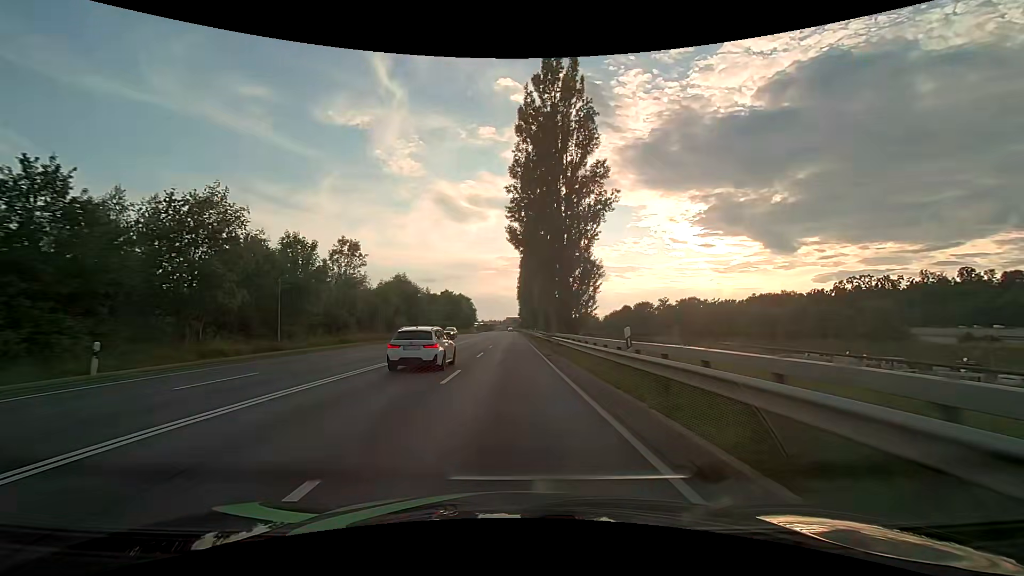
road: primary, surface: asphalt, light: Day
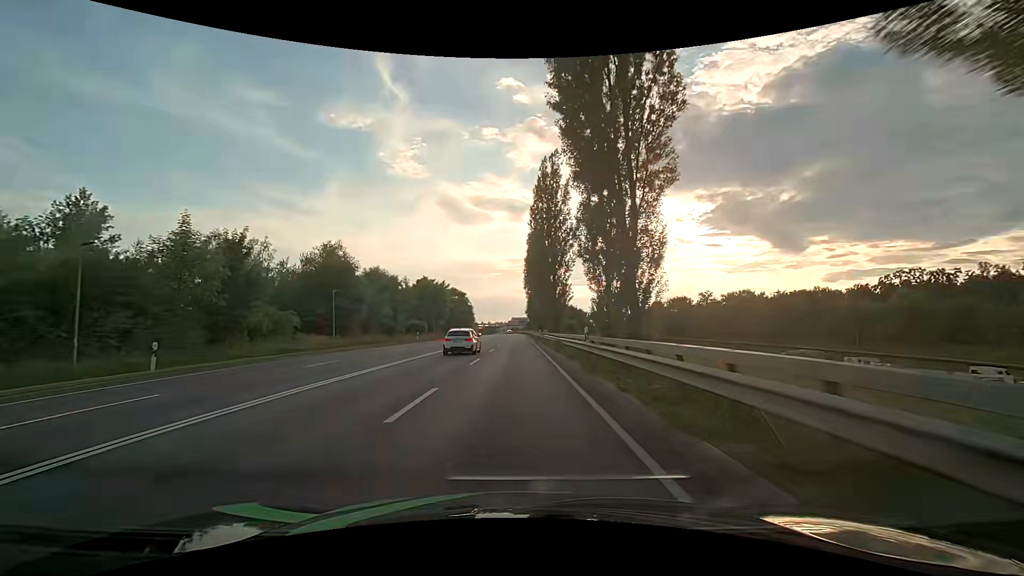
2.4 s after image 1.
(-0.2, +41.3) m; -2°
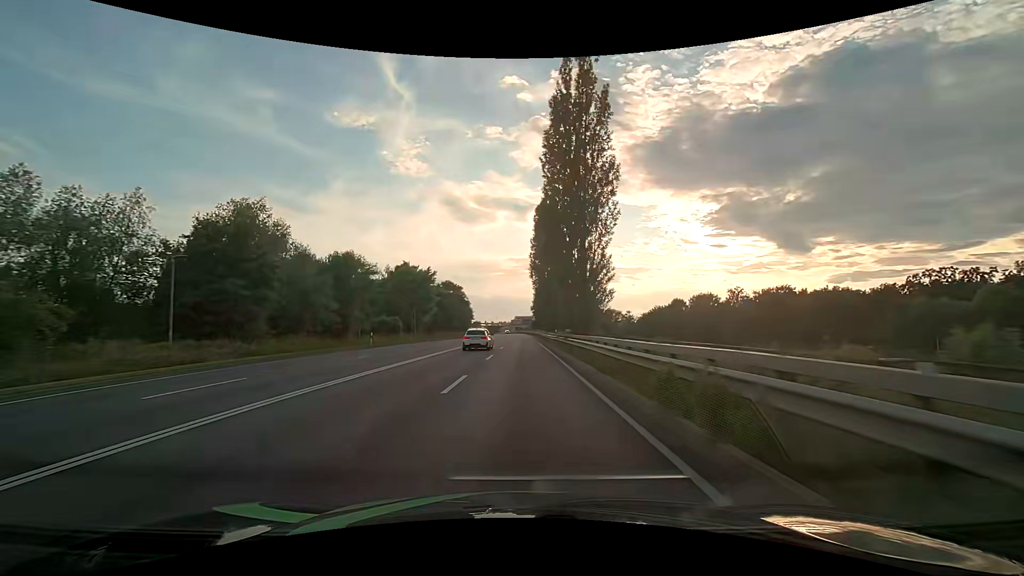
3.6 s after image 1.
(+0.1, +20.7) m; 0°
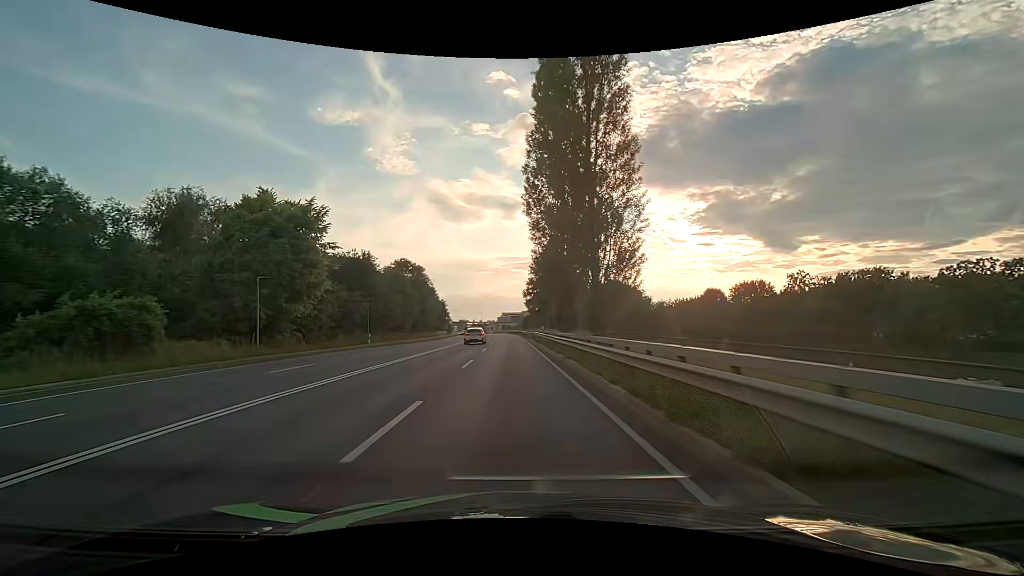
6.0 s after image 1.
(+0.5, +41.6) m; +1°
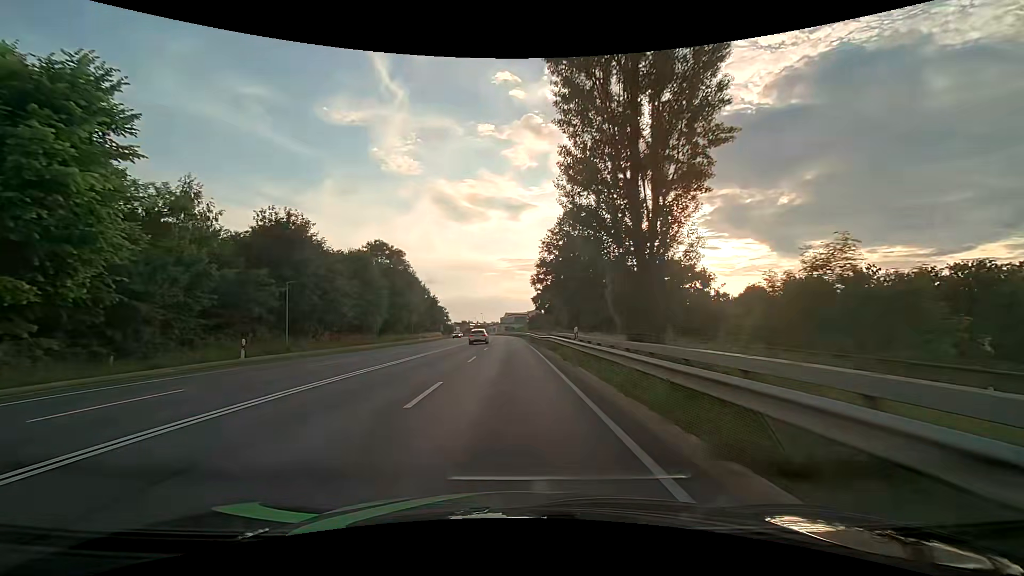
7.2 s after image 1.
(-0.1, +20.6) m; -1°
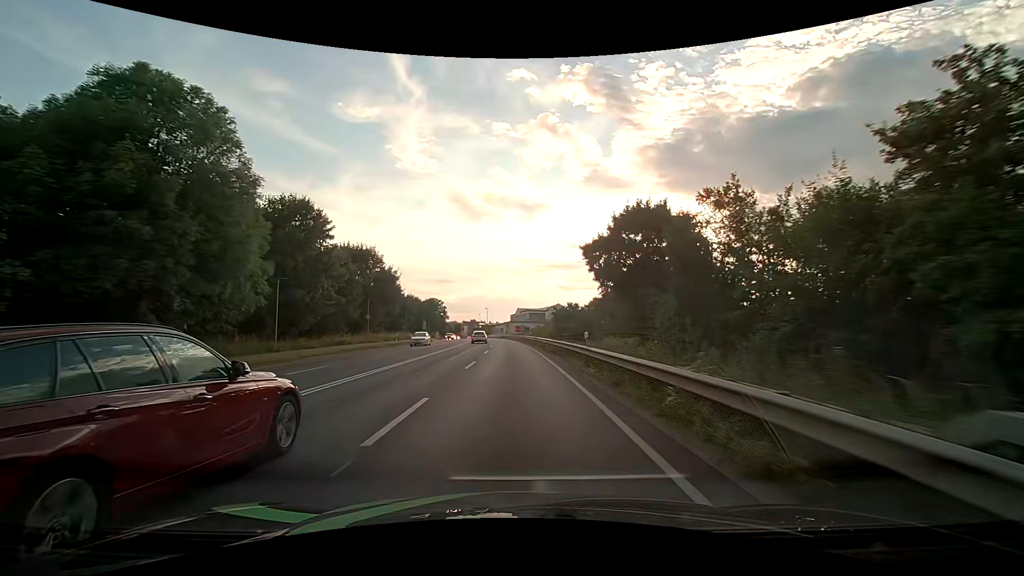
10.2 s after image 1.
(-0.7, +50.8) m; -2°
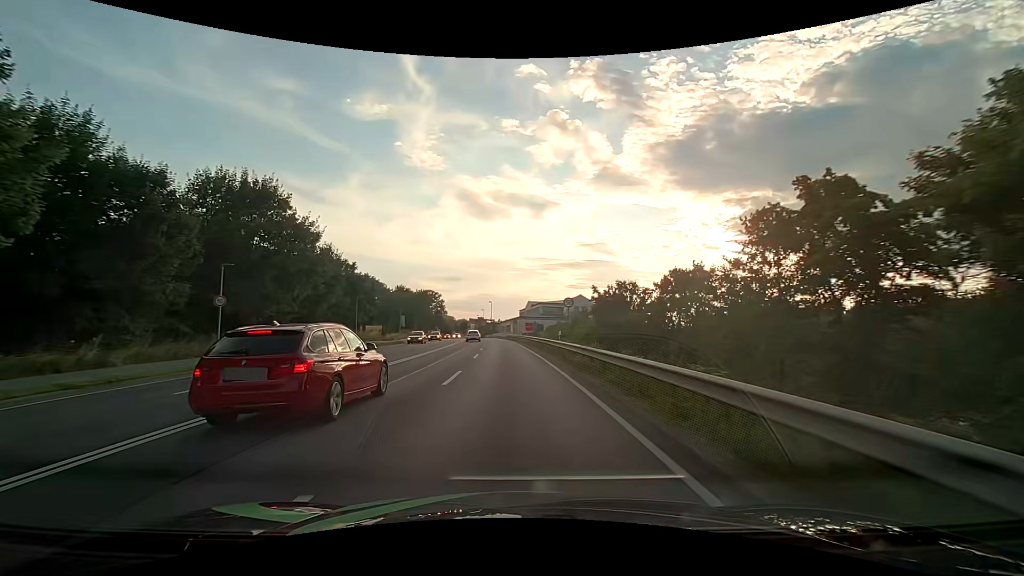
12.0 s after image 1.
(-0.1, +29.9) m; -1°
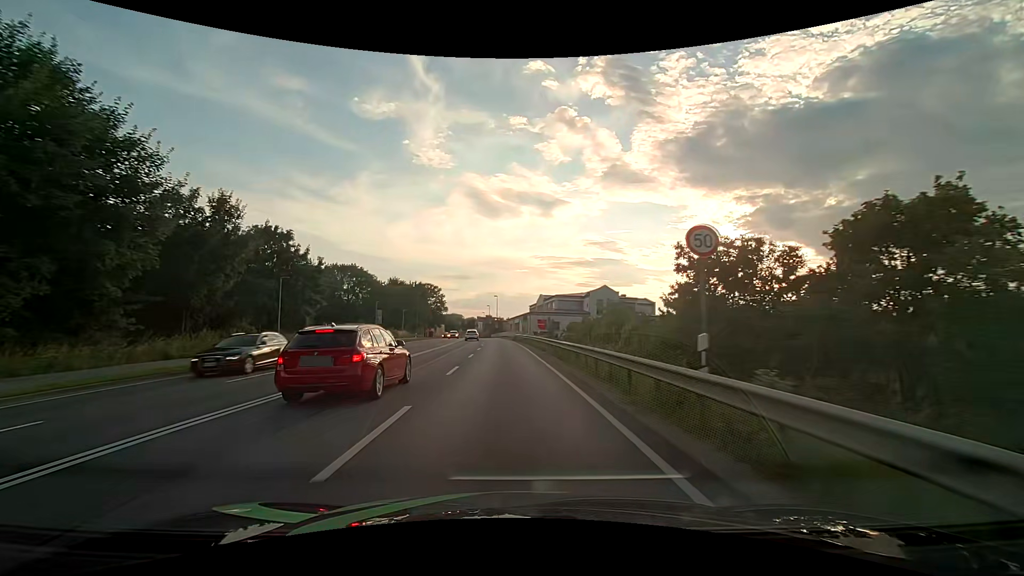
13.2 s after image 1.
(-0.2, +19.5) m; -1°
(0, +10) (0, +20) (0, +30) (-1, +40) (-1, +50) (-2, +60) (-3, +70) (-3, +80) (-4, +90) (-5, +100) m
